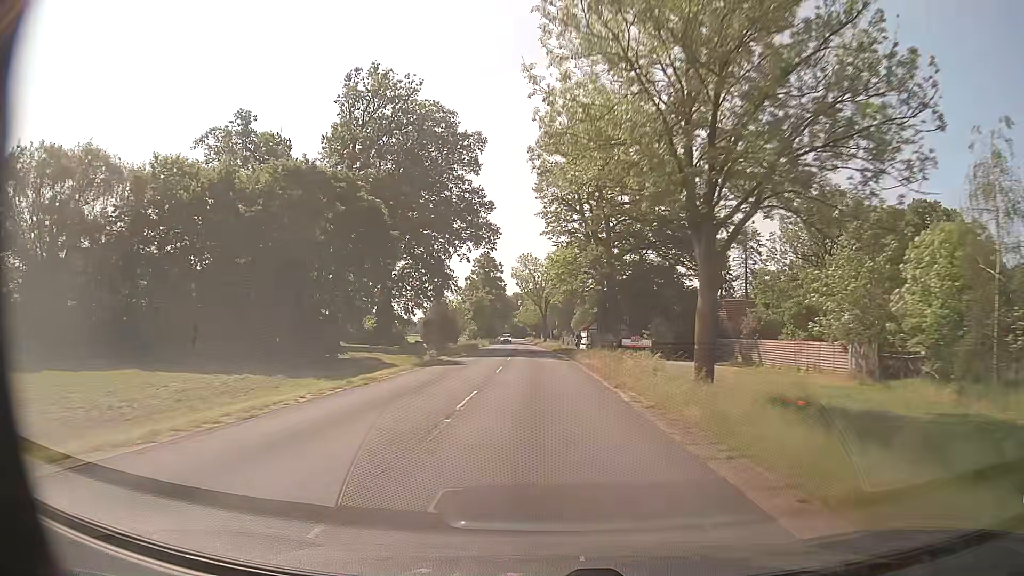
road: secondary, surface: asphalt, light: Day
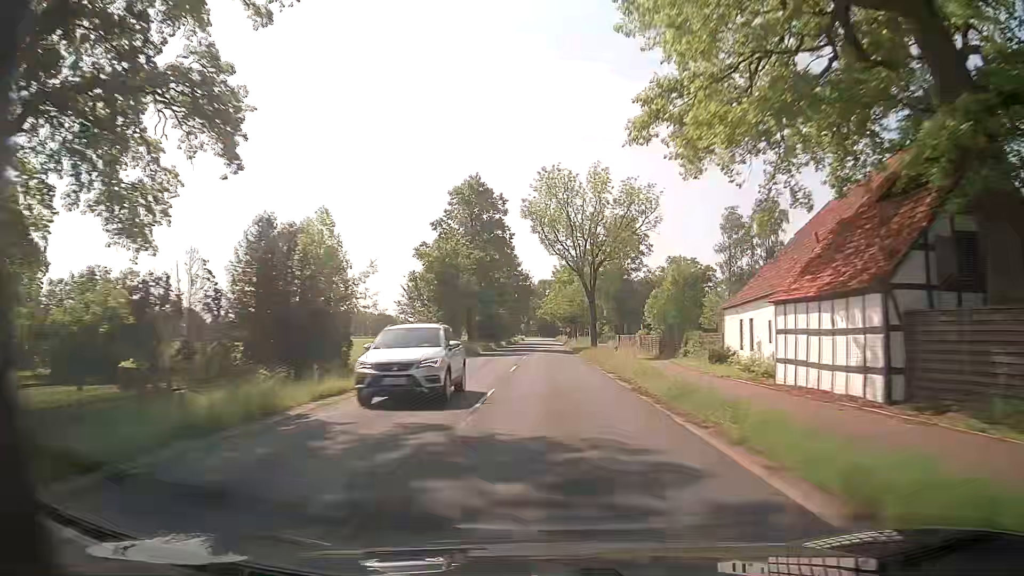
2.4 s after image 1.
(-1.7, +60.4) m; -2°
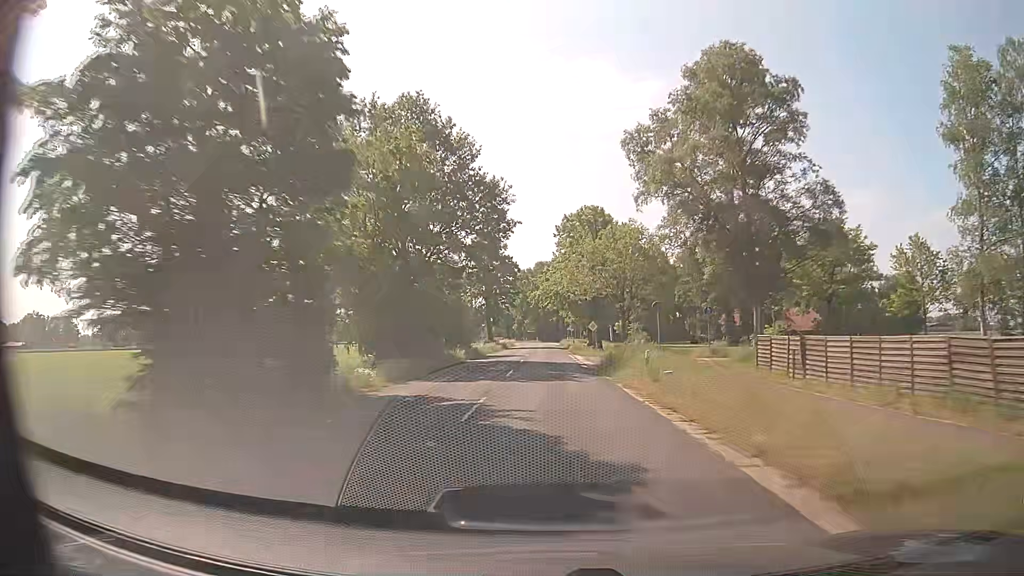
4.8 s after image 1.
(-0.3, +61.9) m; 0°
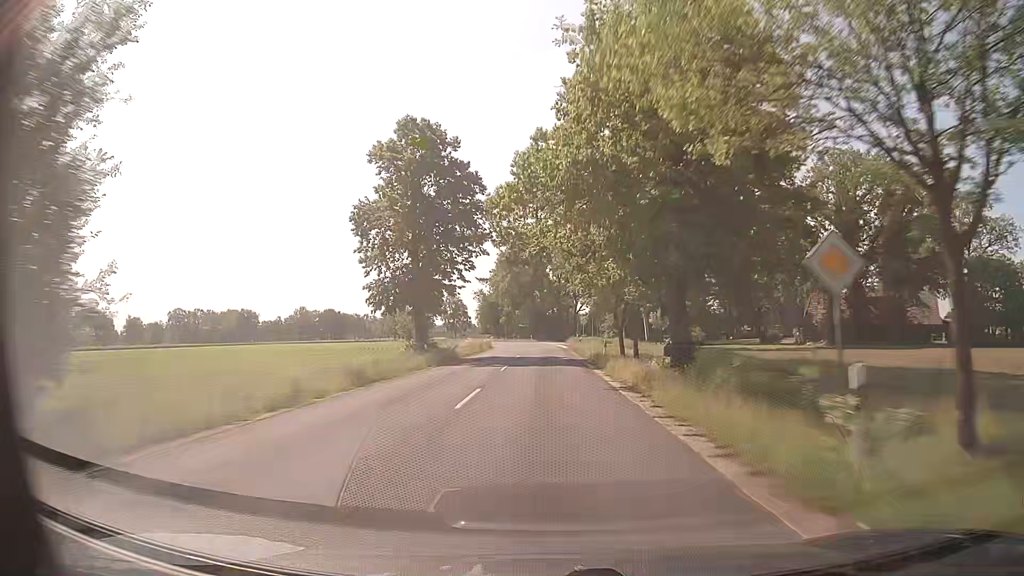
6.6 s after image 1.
(-0.4, +46.7) m; 0°
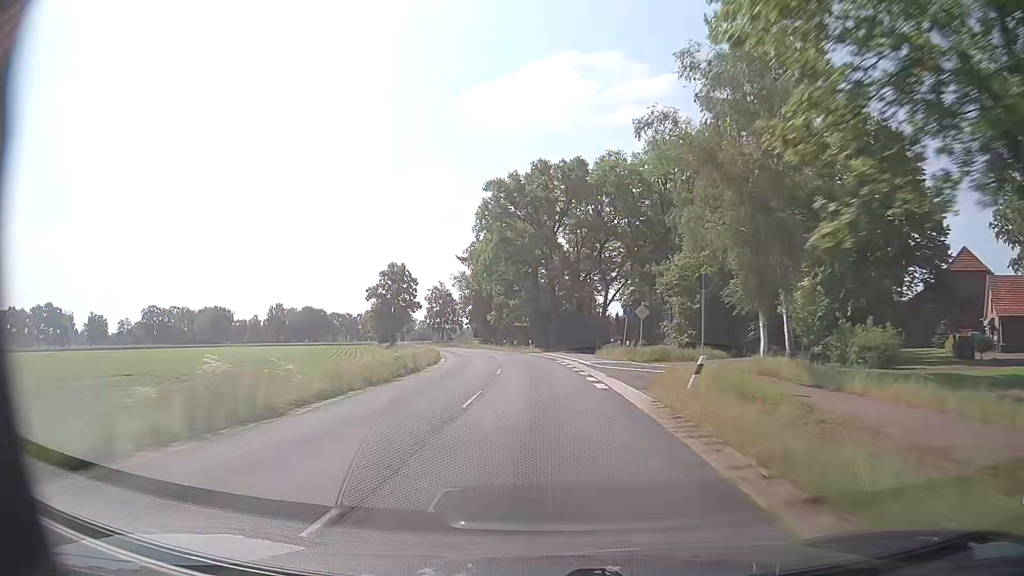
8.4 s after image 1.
(-0.3, +47.1) m; -1°
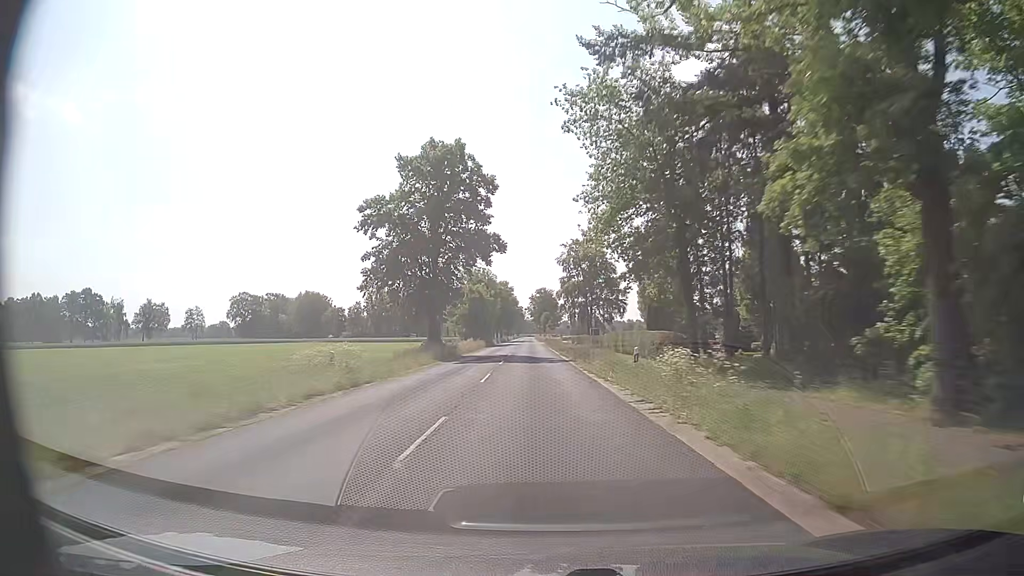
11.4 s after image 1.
(-8.2, +78.0) m; -14°
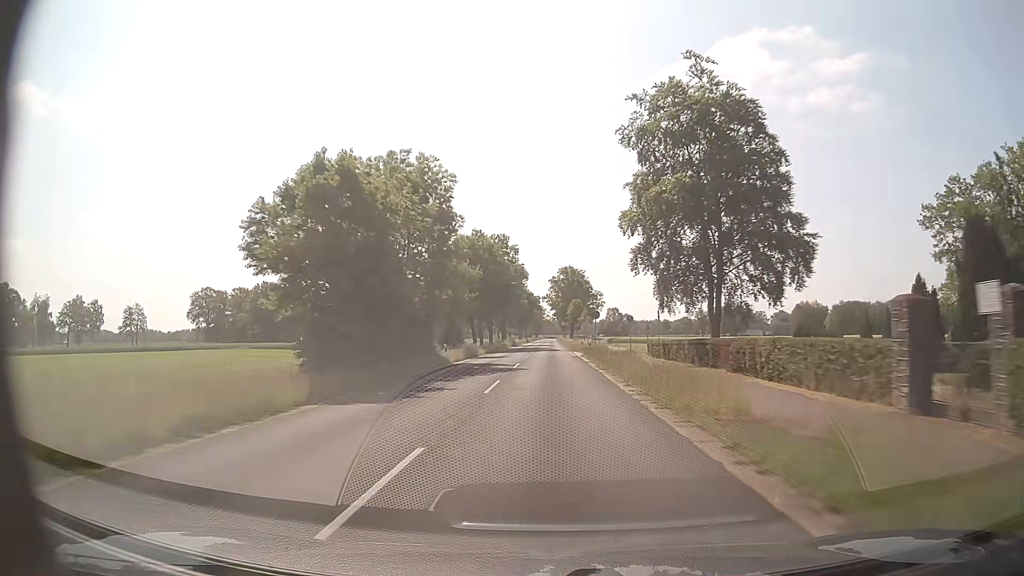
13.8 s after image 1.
(-1.9, +63.3) m; -2°
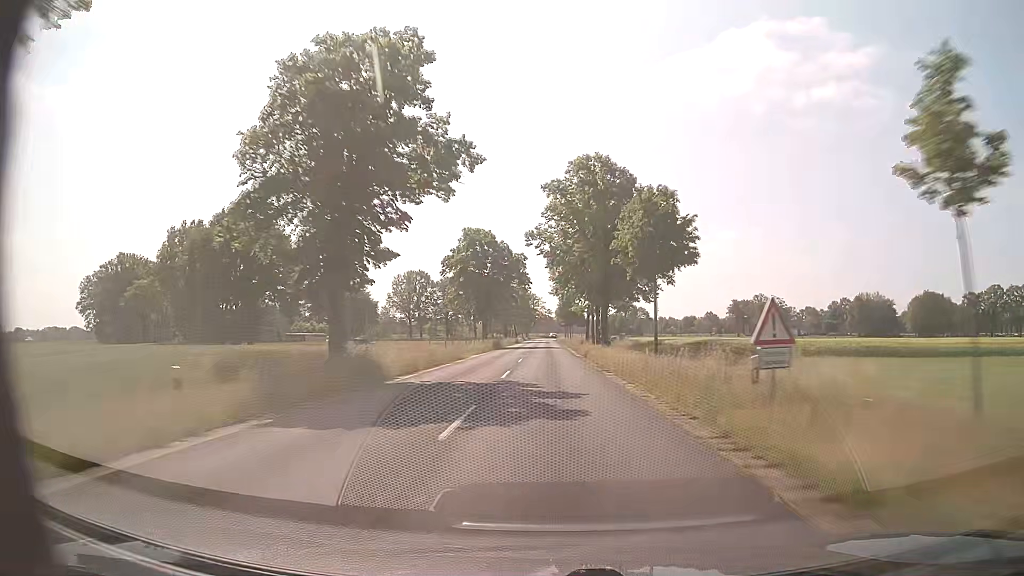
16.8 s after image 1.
(-0.1, +79.5) m; 0°
(0, +10) (0, +20) (0, +30) (0, +40) (0, +50) (0, +60) (0, +70) (0, +80) (0, +90) (0, +100) m
